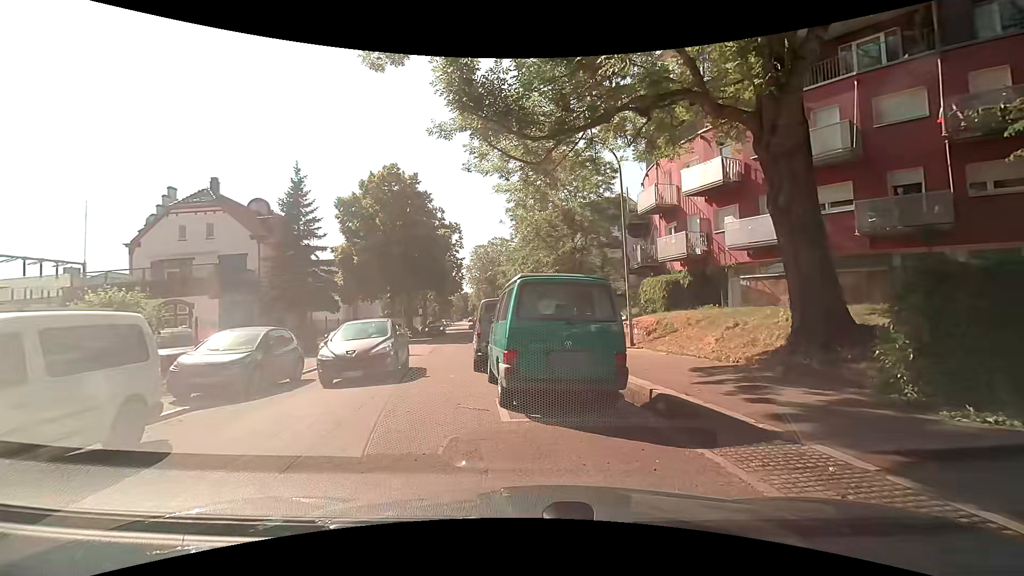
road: residential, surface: asphalt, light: Day
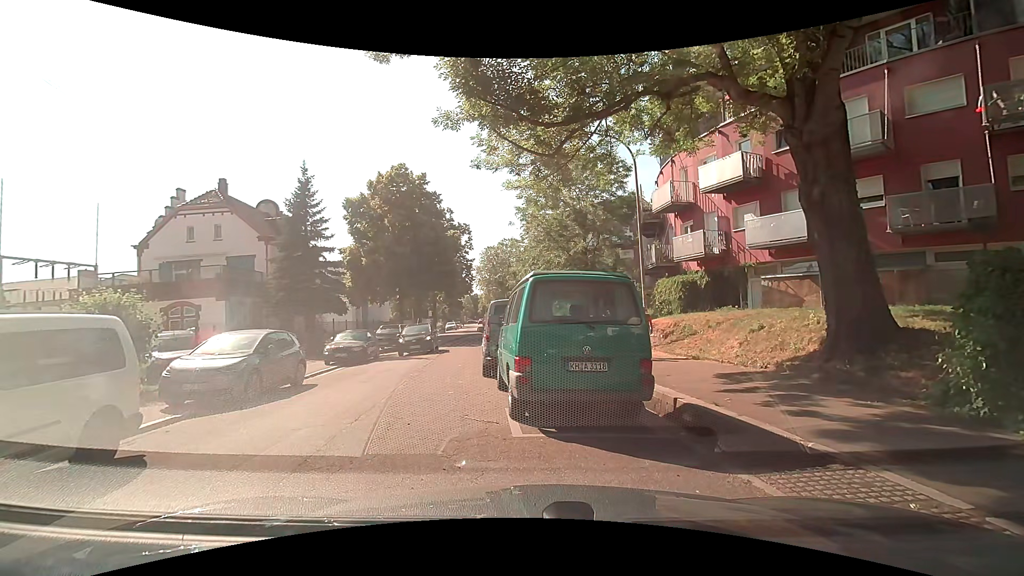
(0.0, +0.7) m; 0°
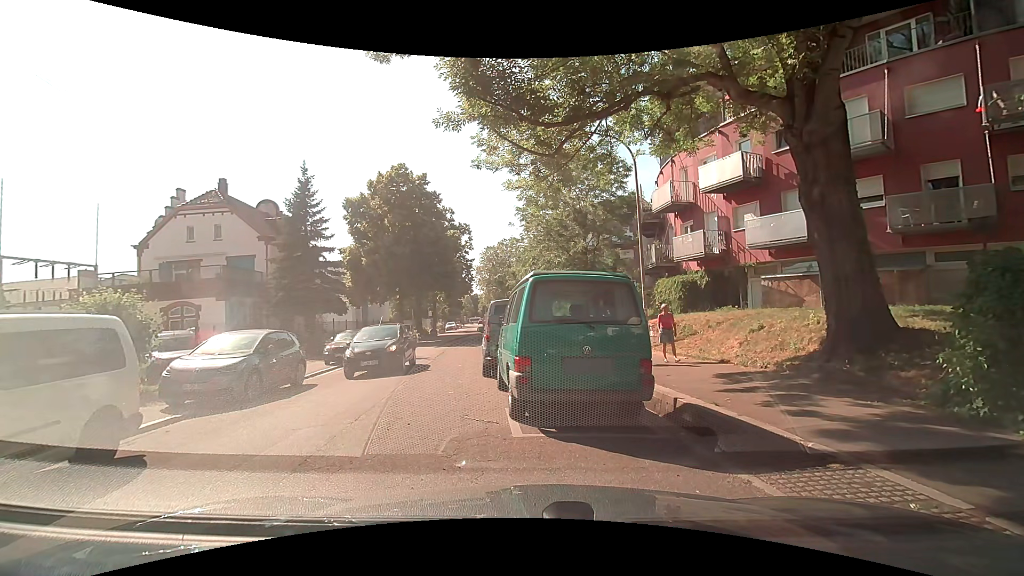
(0.0, 0.0) m; 0°
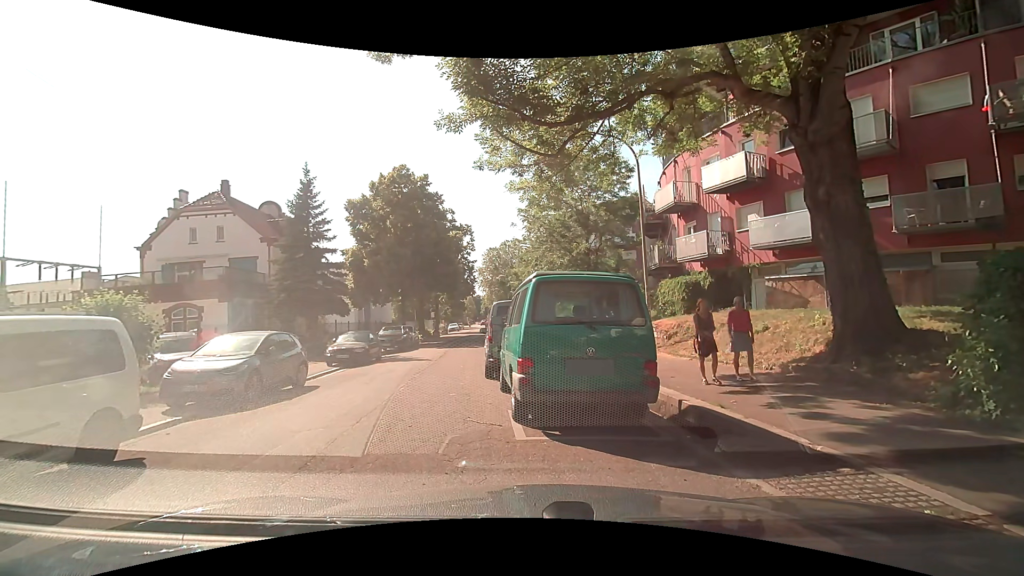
(0.0, +0.1) m; 0°
